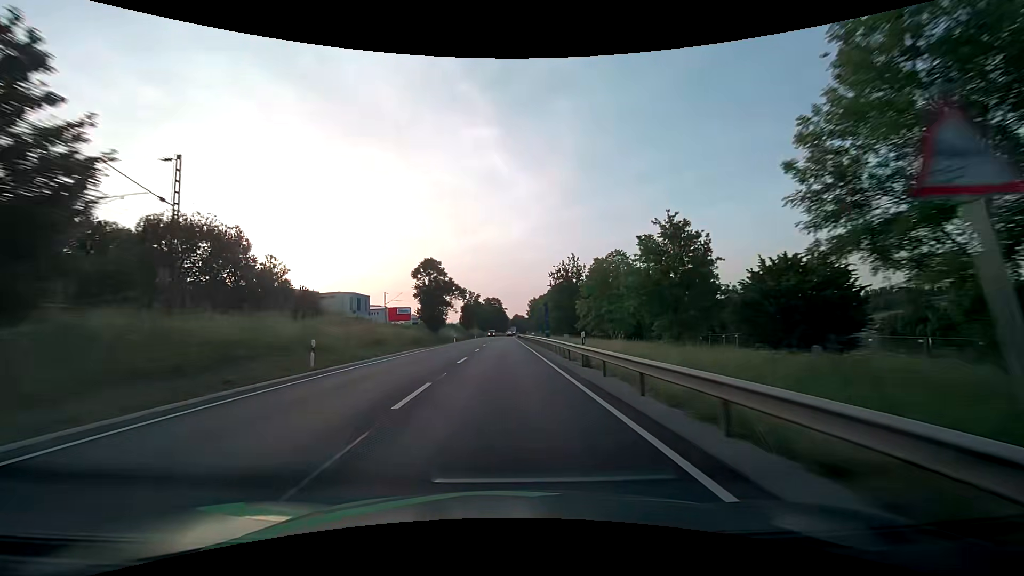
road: primary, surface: asphalt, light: Day
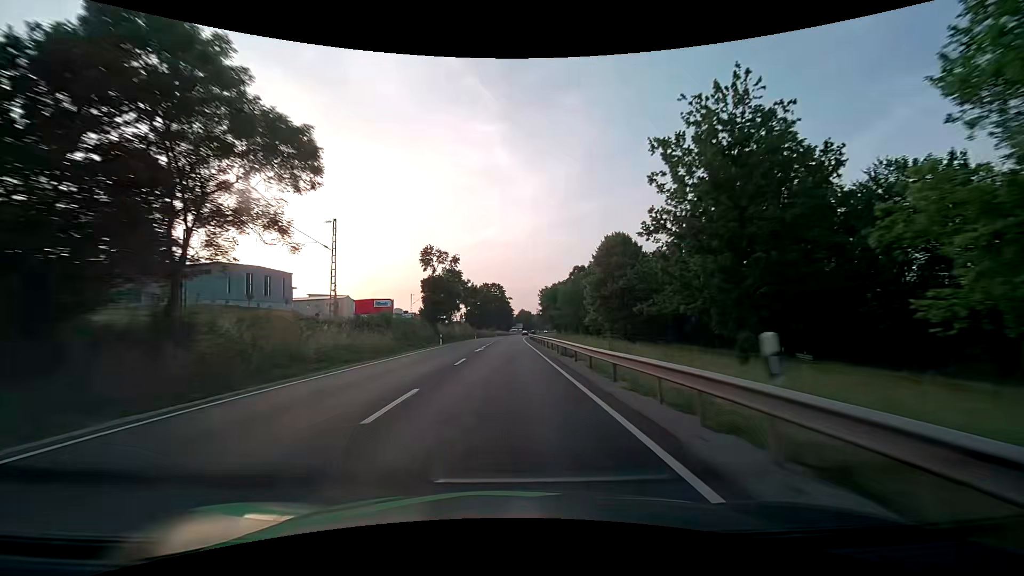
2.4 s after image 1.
(-0.2, +61.7) m; -1°
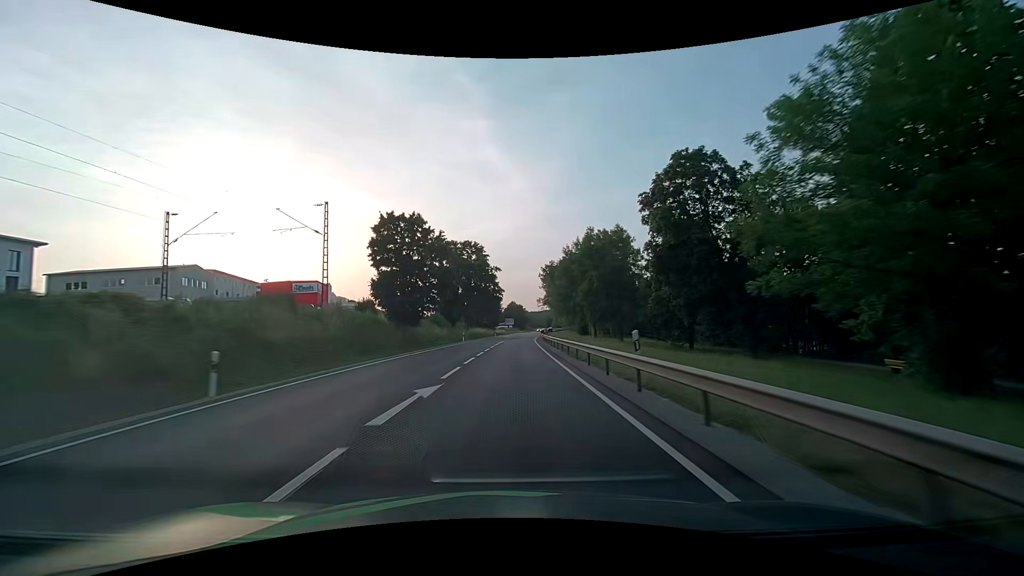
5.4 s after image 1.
(+0.5, +78.3) m; +1°
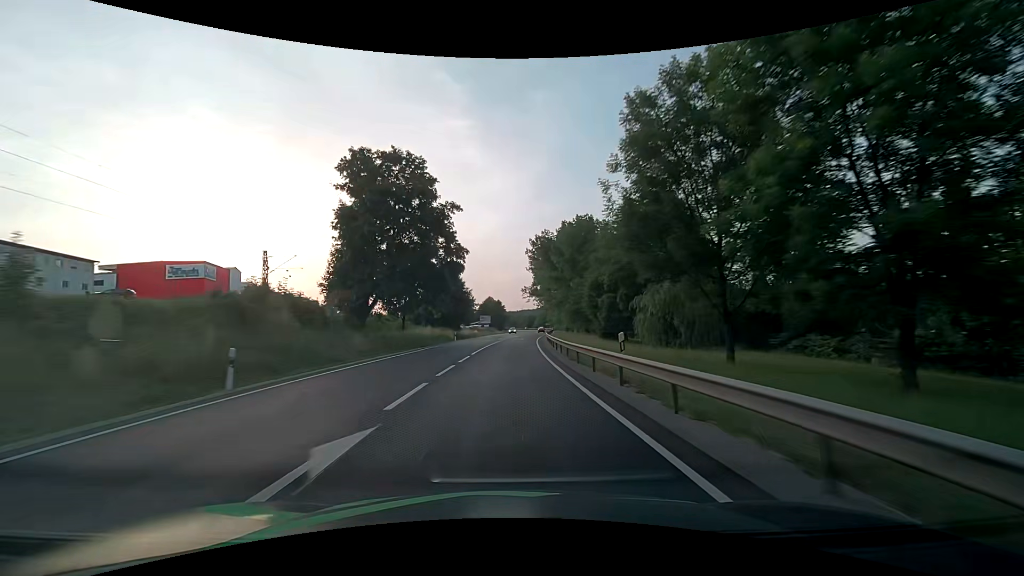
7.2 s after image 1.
(+1.1, +47.3) m; +3°
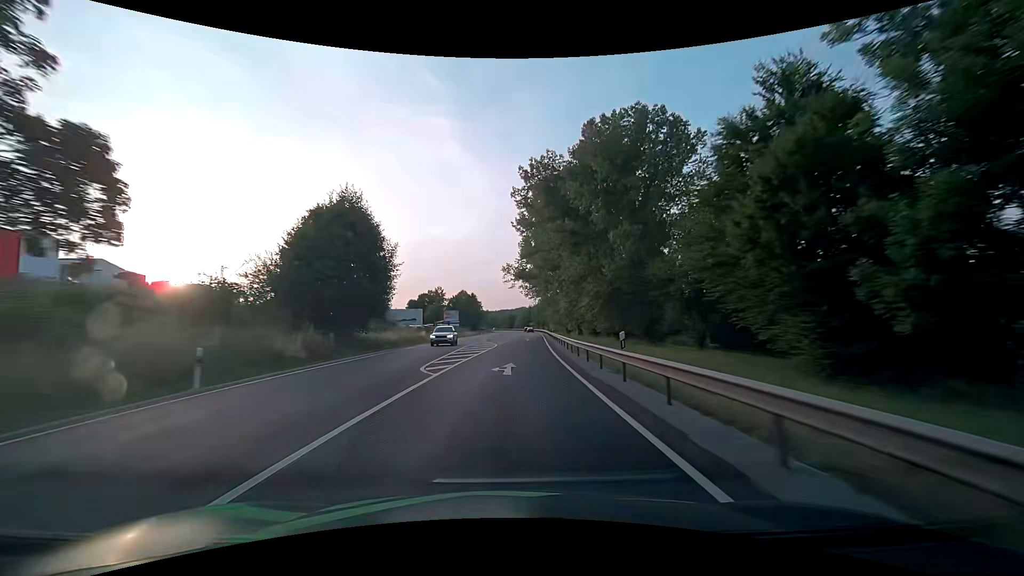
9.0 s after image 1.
(+1.0, +47.4) m; +2°
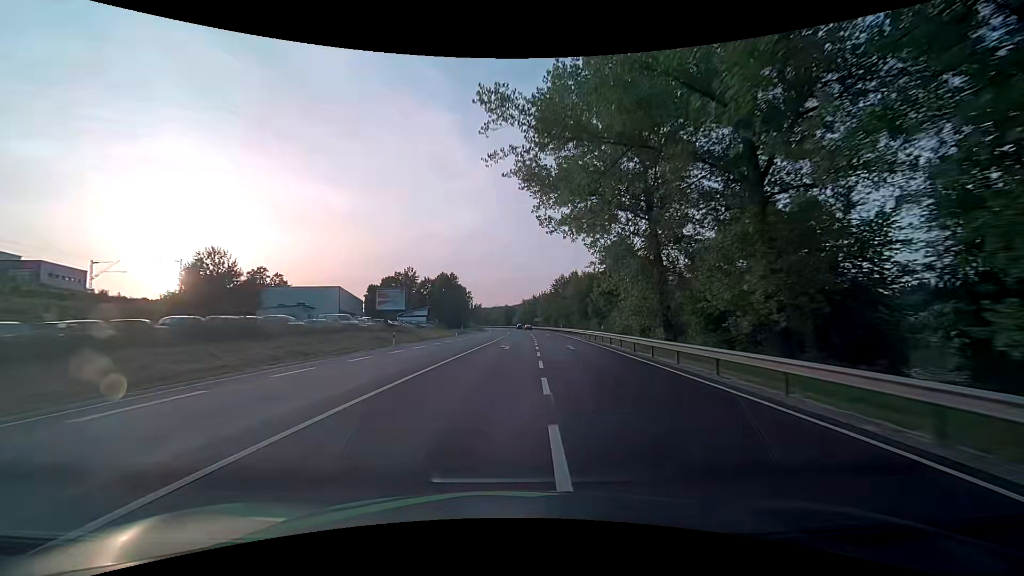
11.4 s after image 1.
(+0.5, +62.8) m; 0°
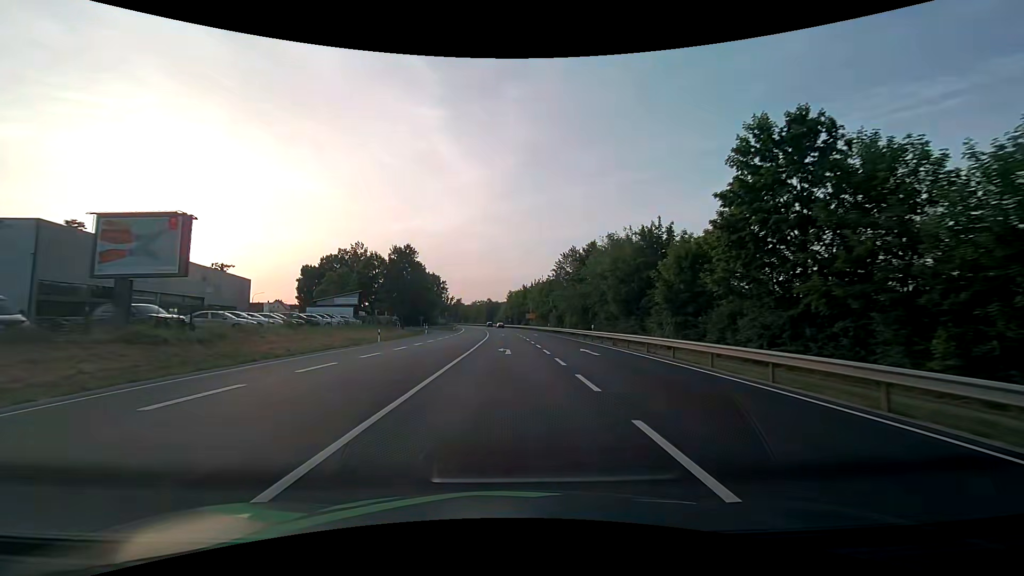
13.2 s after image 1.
(+0.5, +41.1) m; +2°
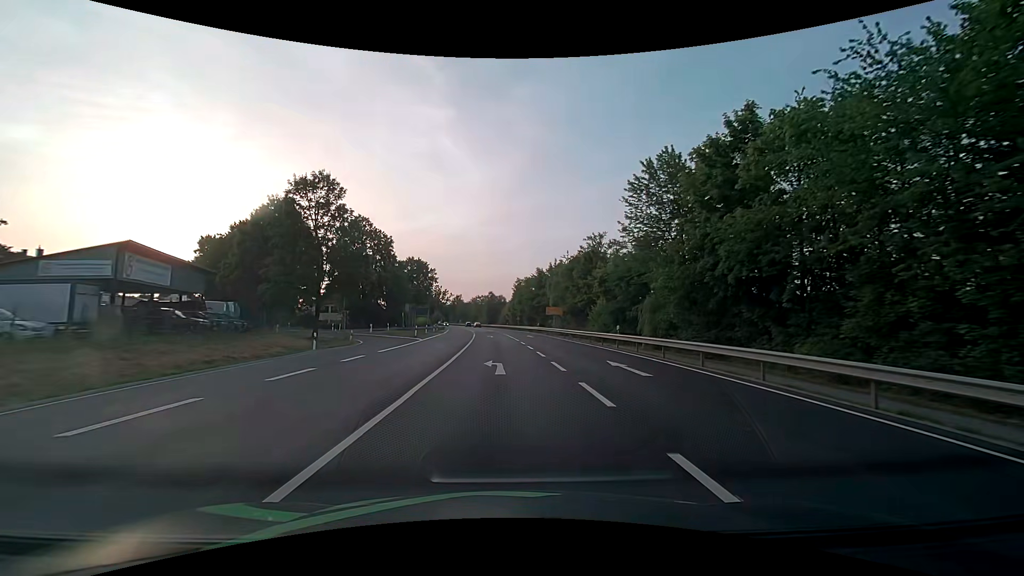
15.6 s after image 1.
(+0.2, +42.7) m; -1°
(0, +10) (0, +20) (-1, +30) (-1, +40) (-1, +50) (-3, +60) (-8, +68) (-17, +73) (-27, +74) (-37, +75) m
